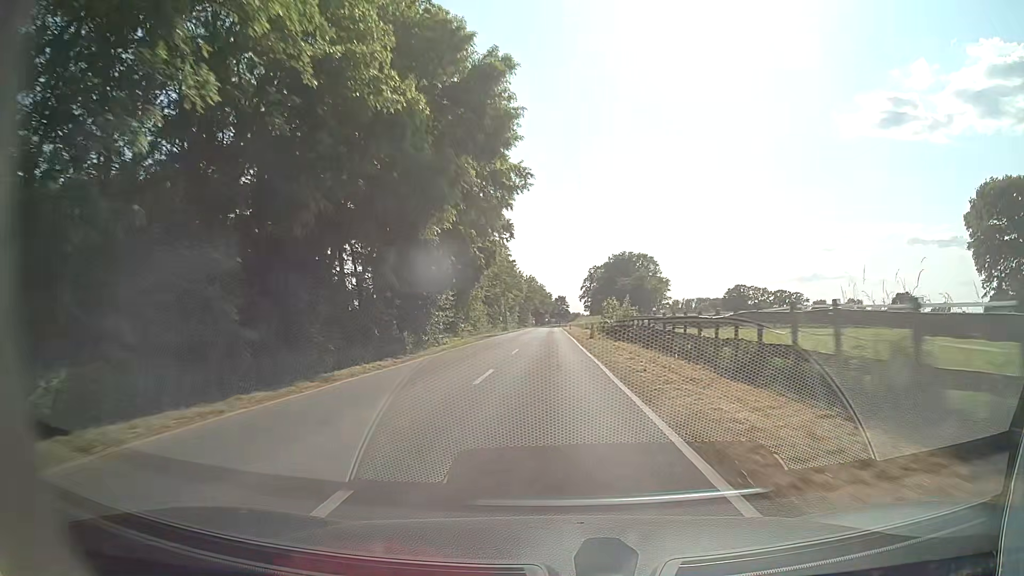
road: tertiary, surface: asphalt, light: Day
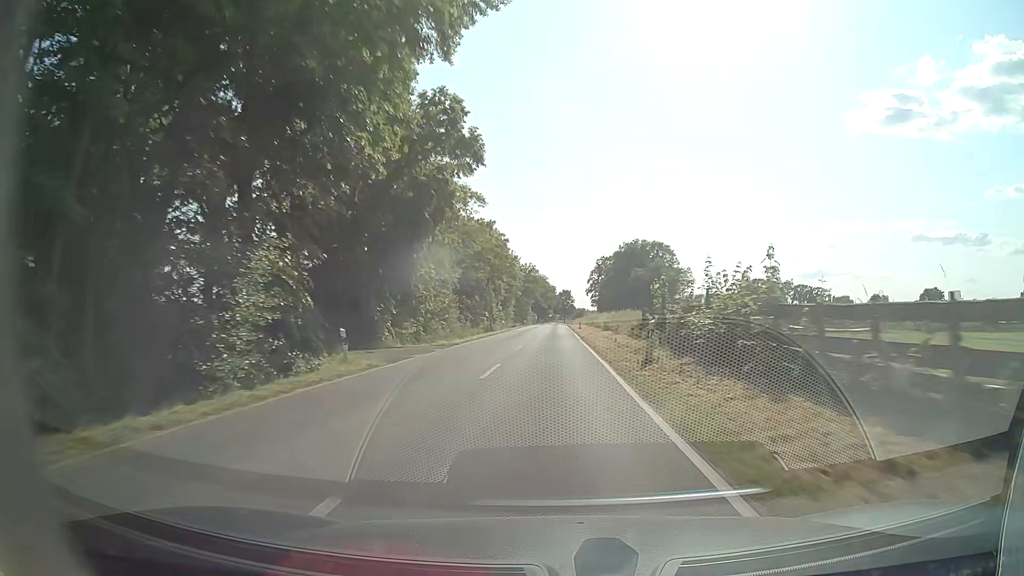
(0.0, +24.9) m; 0°
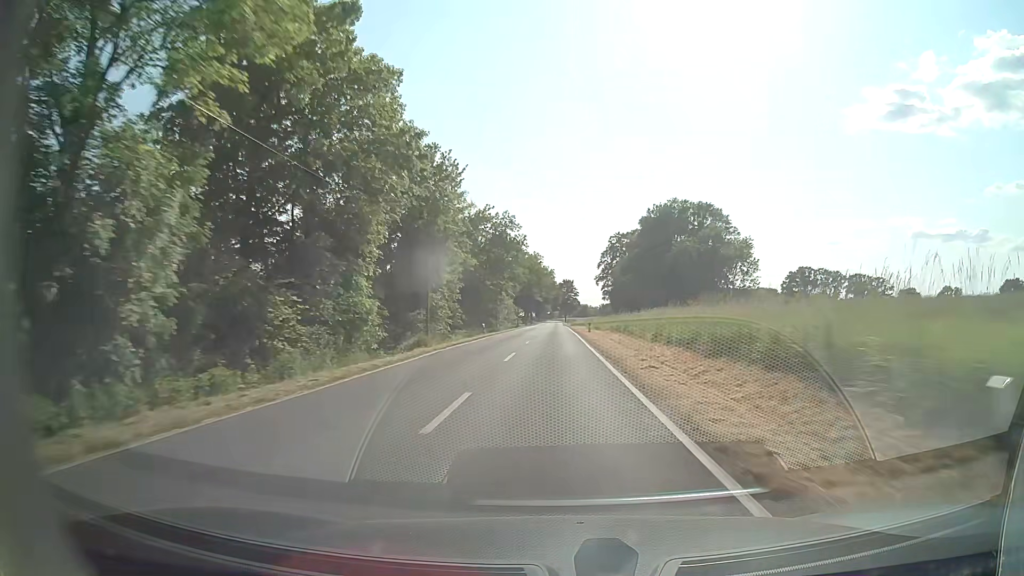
(+0.4, +67.0) m; 0°
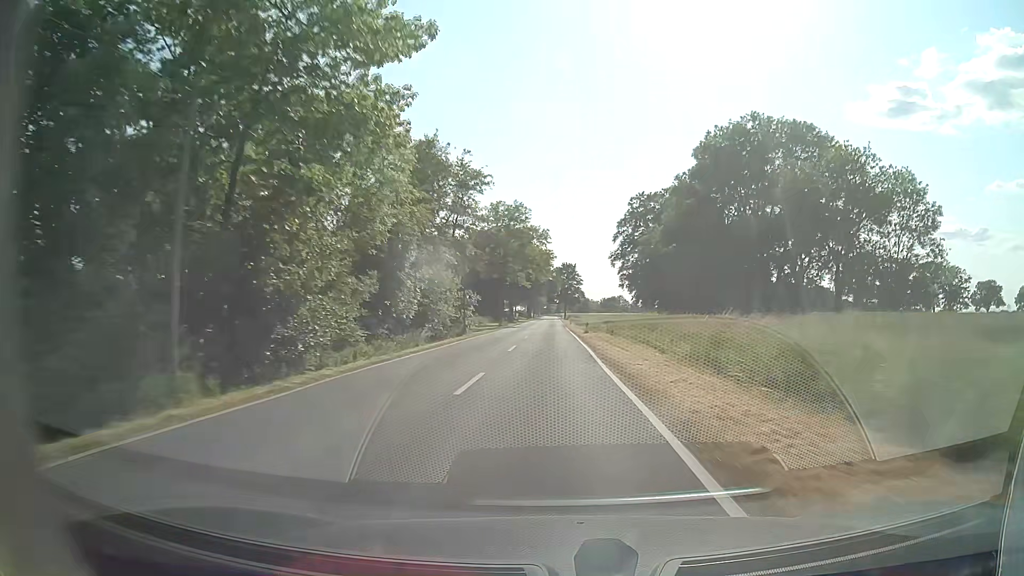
(+0.1, +57.8) m; 0°
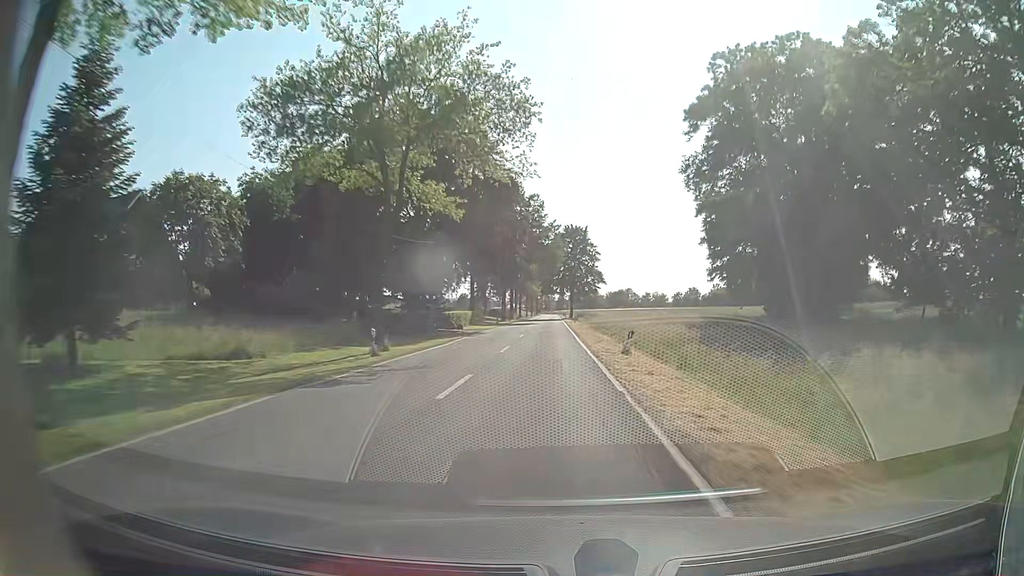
(0.0, +74.7) m; 0°
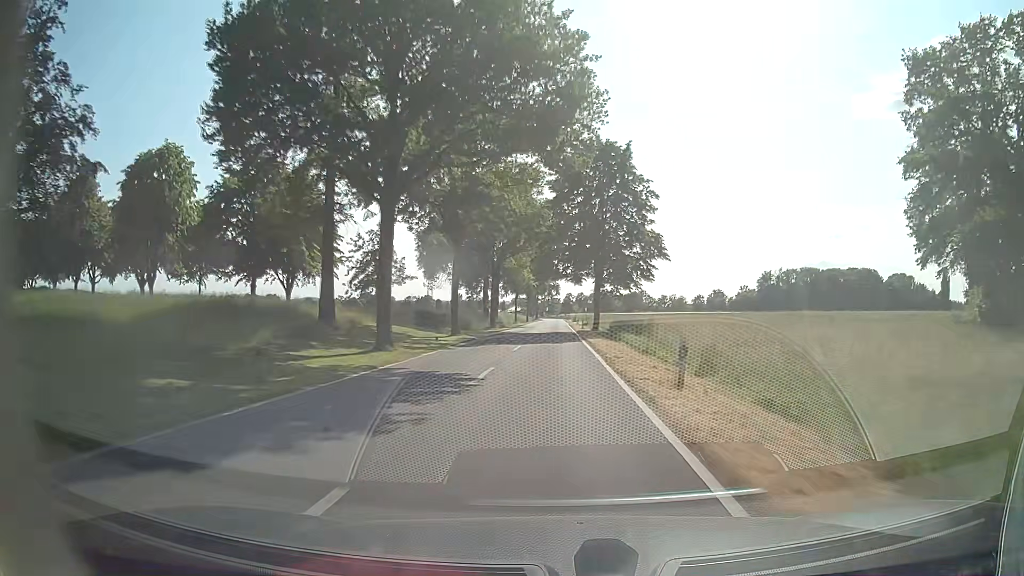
(-0.4, +58.2) m; -1°
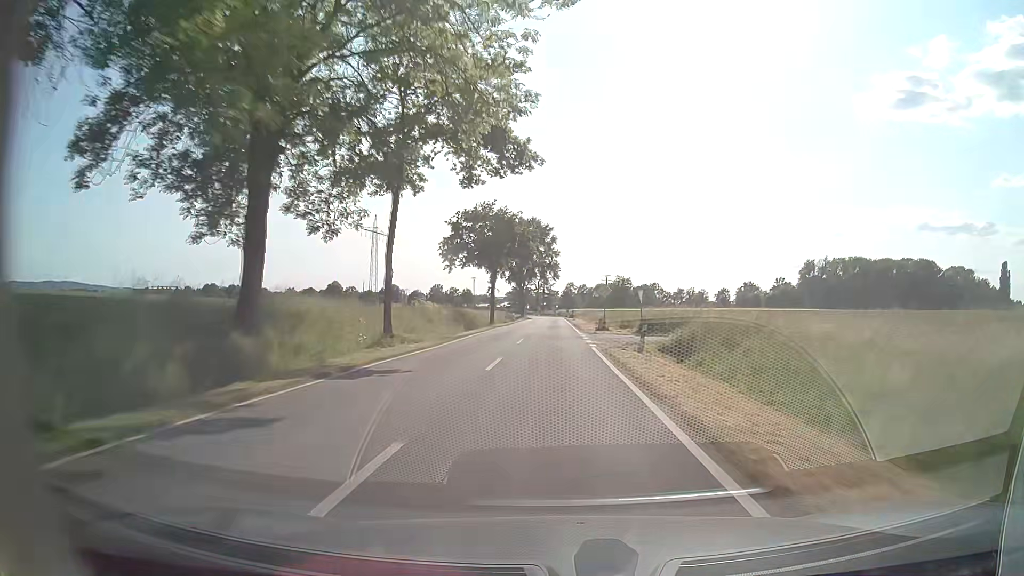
(+0.2, +71.6) m; 0°
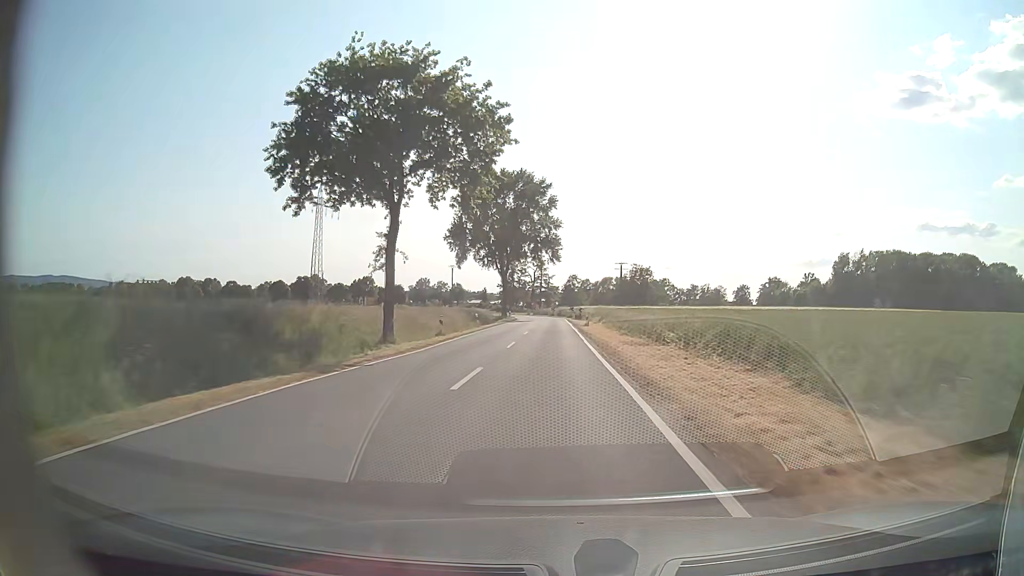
(0.0, +40.2) m; 0°
(0, +10) (0, +20) (0, +30) (0, +40) (0, +50) (0, +60) (0, +70) (0, +80) (-1, +90) (-3, +100) m
